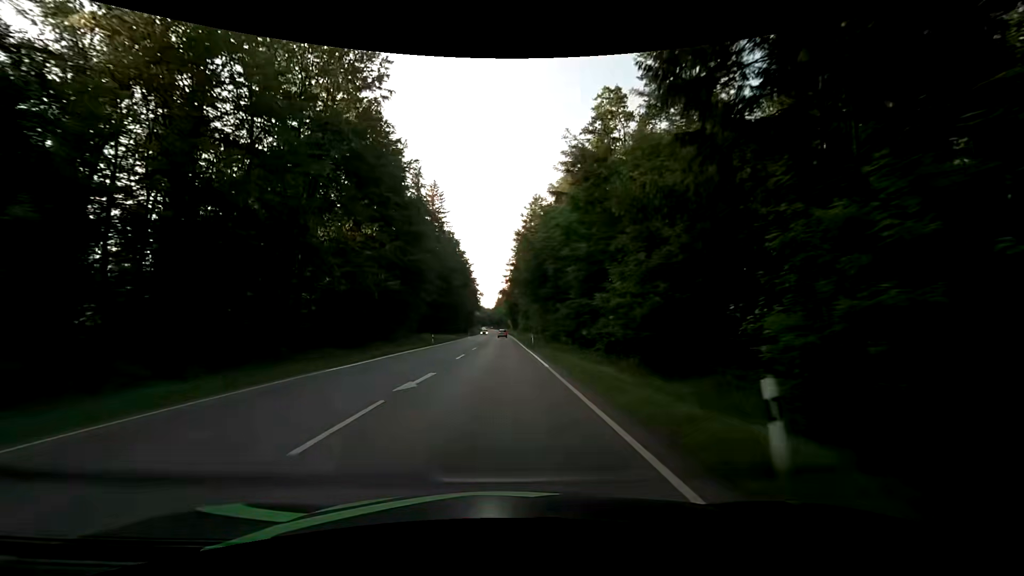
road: secondary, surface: asphalt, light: Day
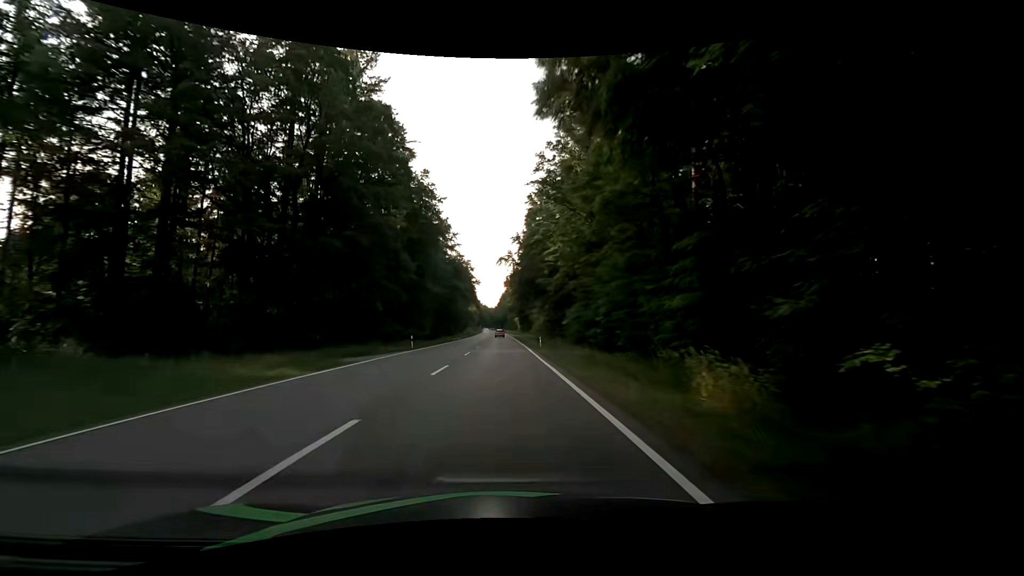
(-0.3, +69.2) m; -1°
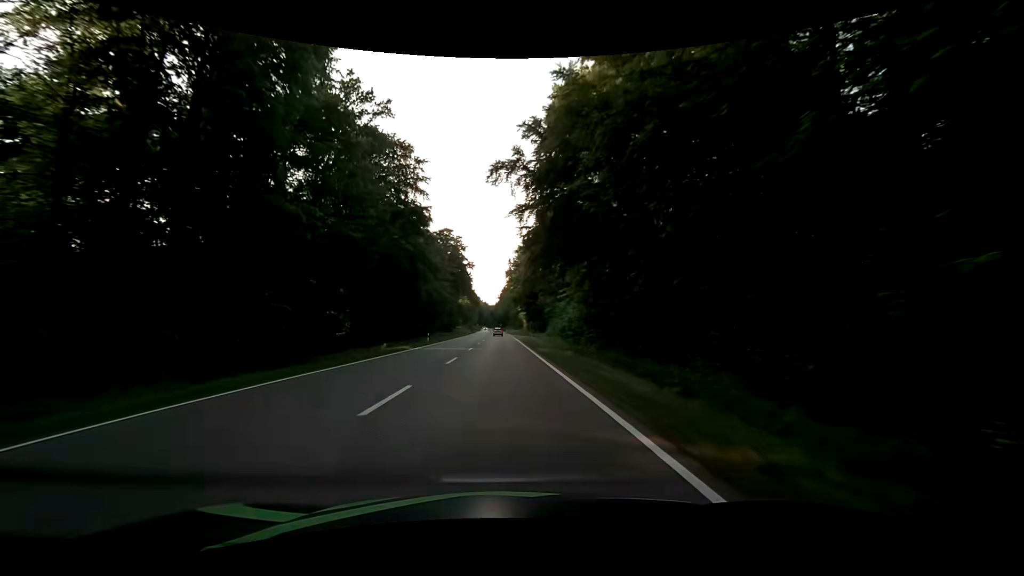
(+0.1, +44.1) m; 0°
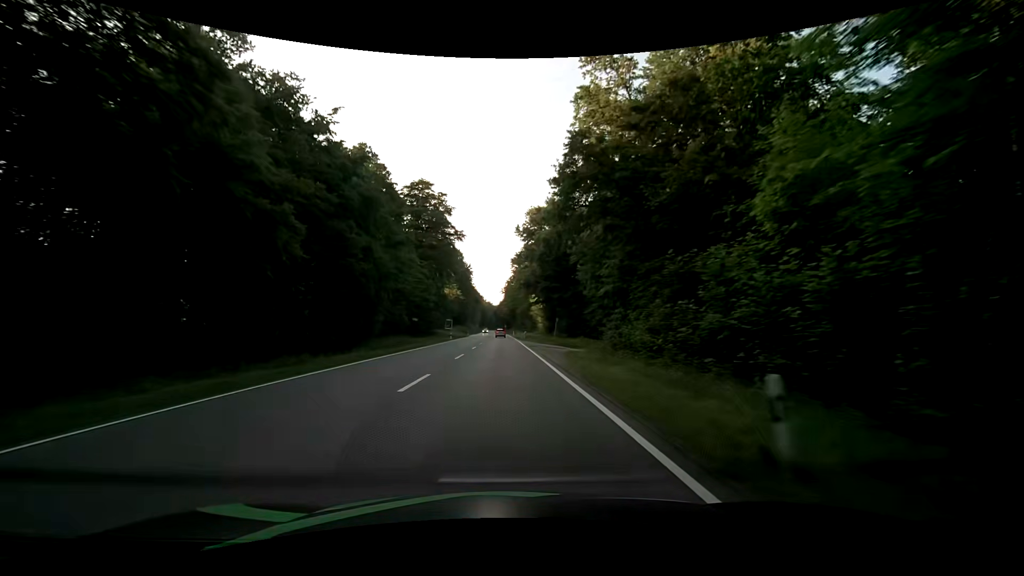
(-0.2, +44.6) m; 0°
(0, +10) (0, +20) (0, +30) (0, +40) (0, +50) (0, +60) (-1, +70) (-1, +80) (-1, +90) (-1, +100) m
